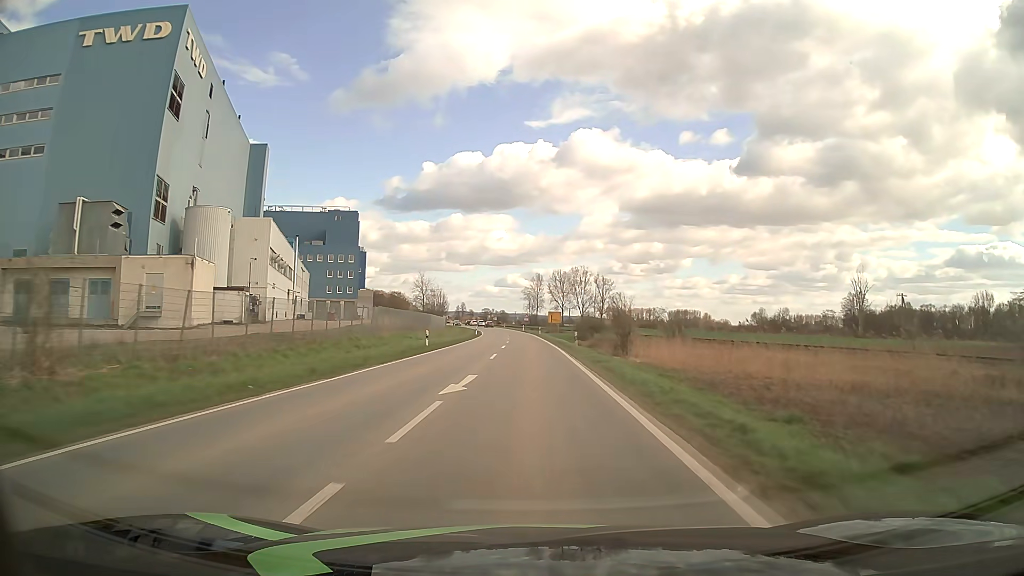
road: secondary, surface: asphalt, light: Day
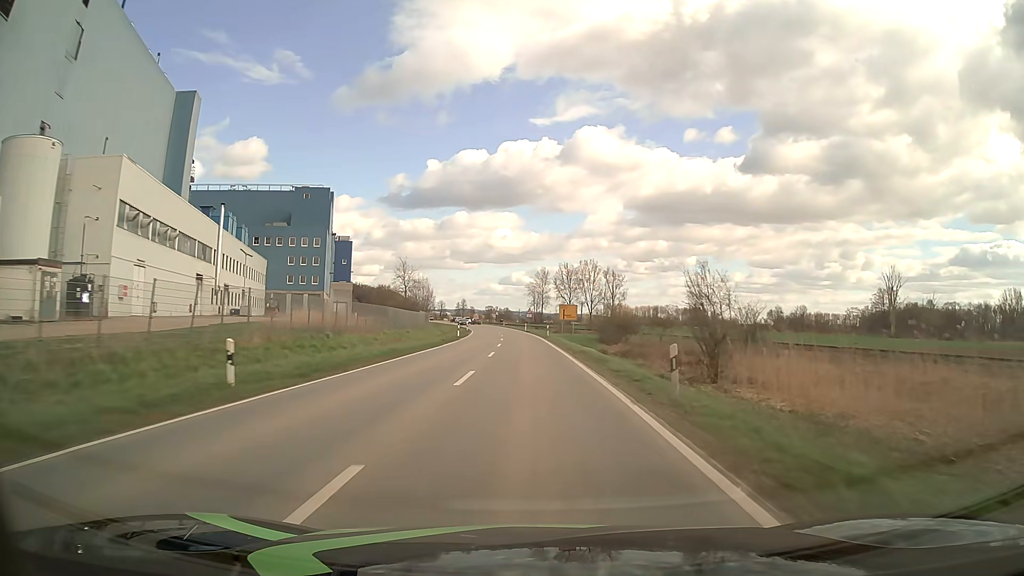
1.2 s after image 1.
(0.0, +24.6) m; 0°
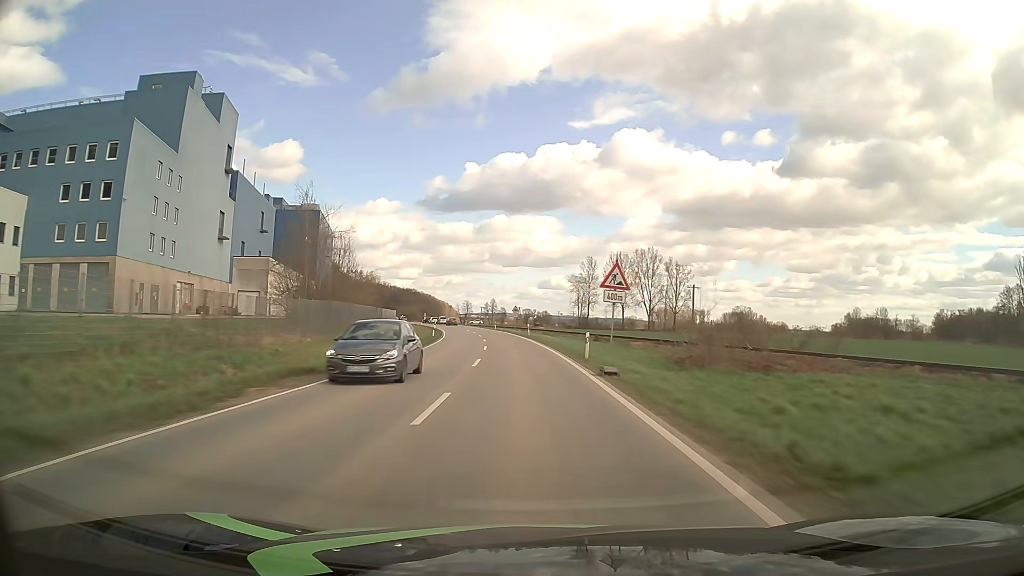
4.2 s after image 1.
(-1.6, +66.1) m; -3°
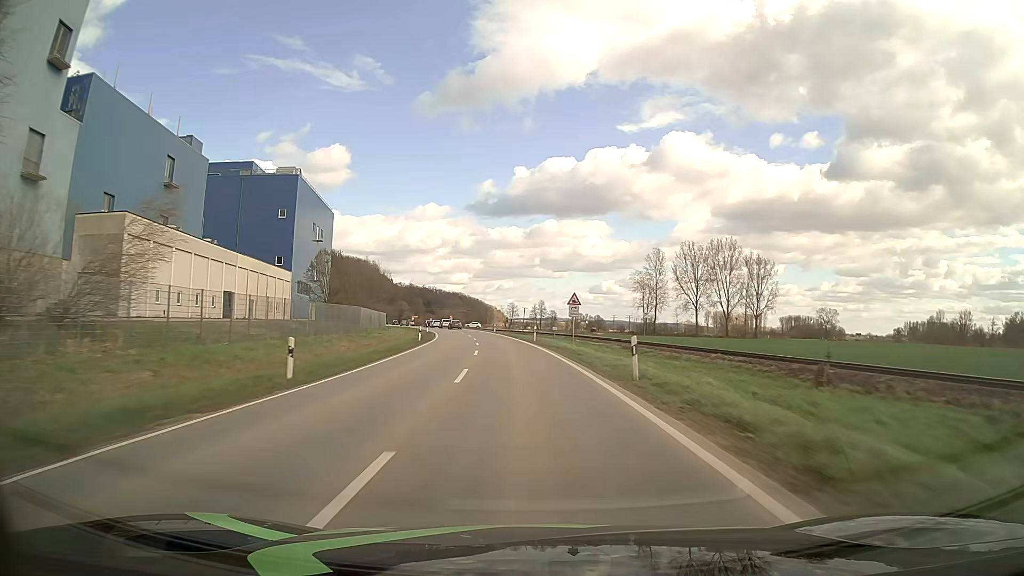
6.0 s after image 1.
(-1.6, +42.6) m; -4°
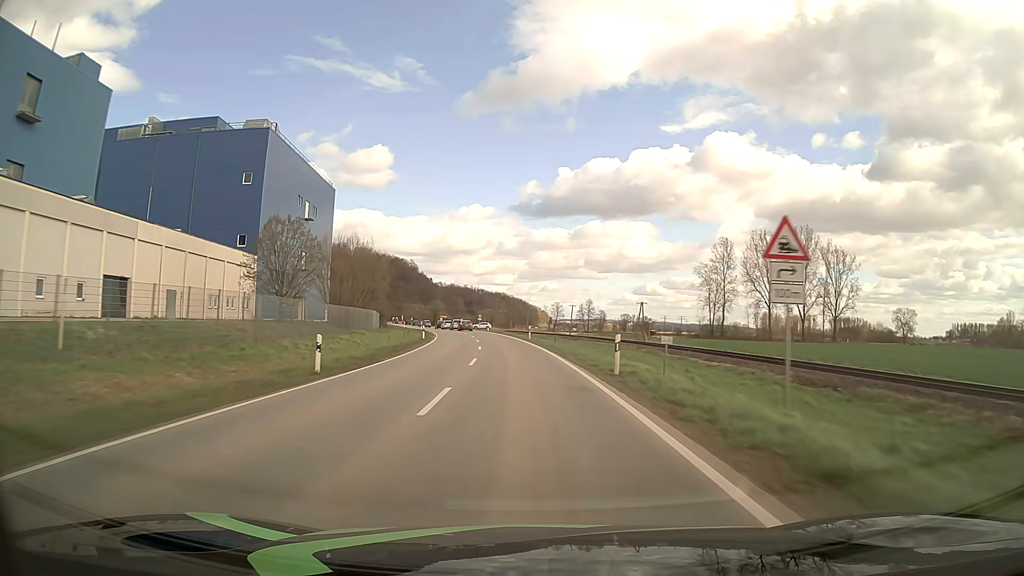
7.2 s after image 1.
(-0.9, +29.5) m; -4°
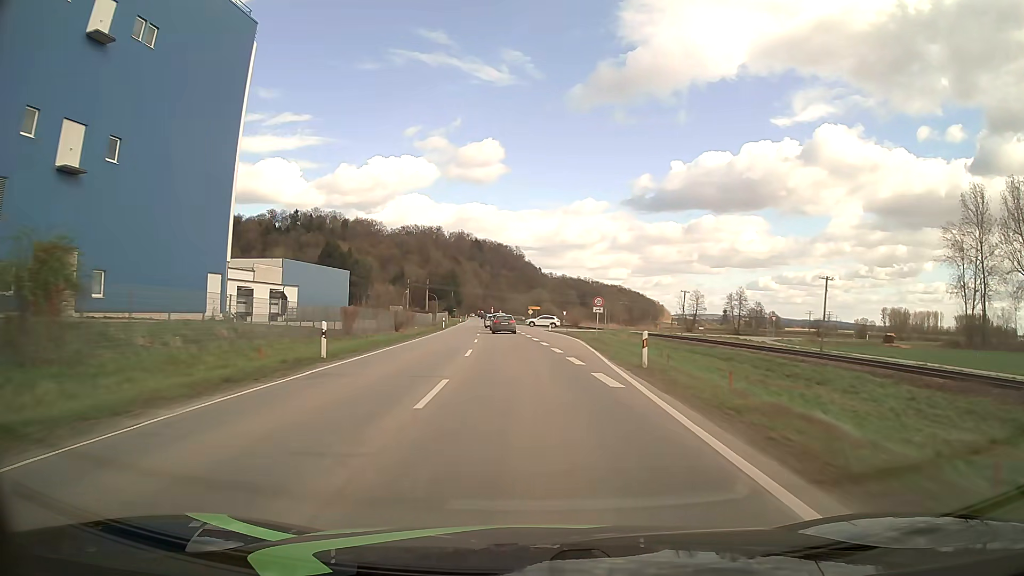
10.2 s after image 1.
(-5.9, +72.4) m; -10°
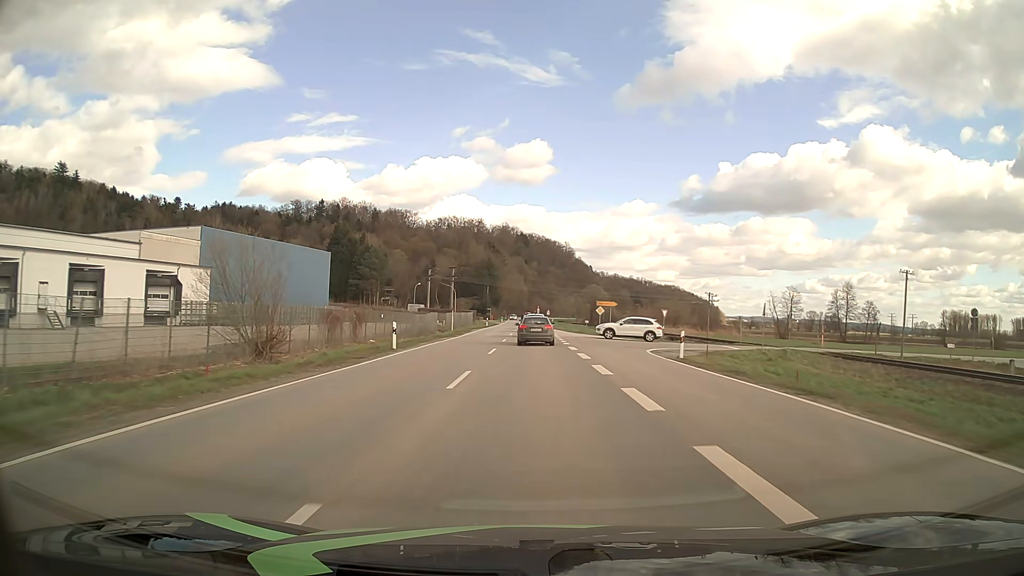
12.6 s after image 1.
(-2.0, +44.6) m; -4°
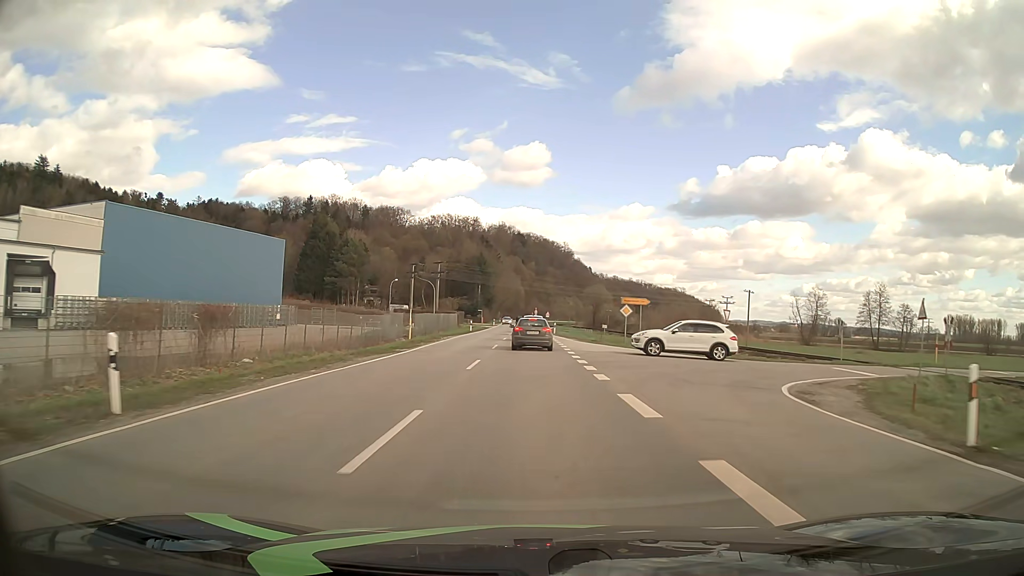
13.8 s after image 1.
(0.0, +18.5) m; 0°
(0, +10) (0, +20) (0, +30) (0, +40) (0, +50) (0, +60) (0, +70) (0, +80) (-1, +90) (-1, +100) m
